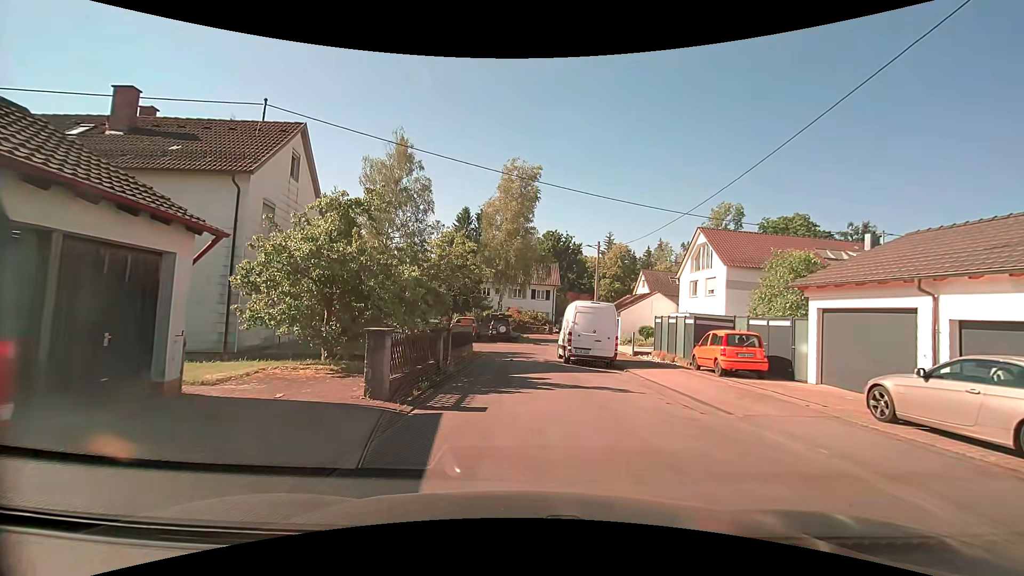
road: residential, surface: asphalt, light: Day
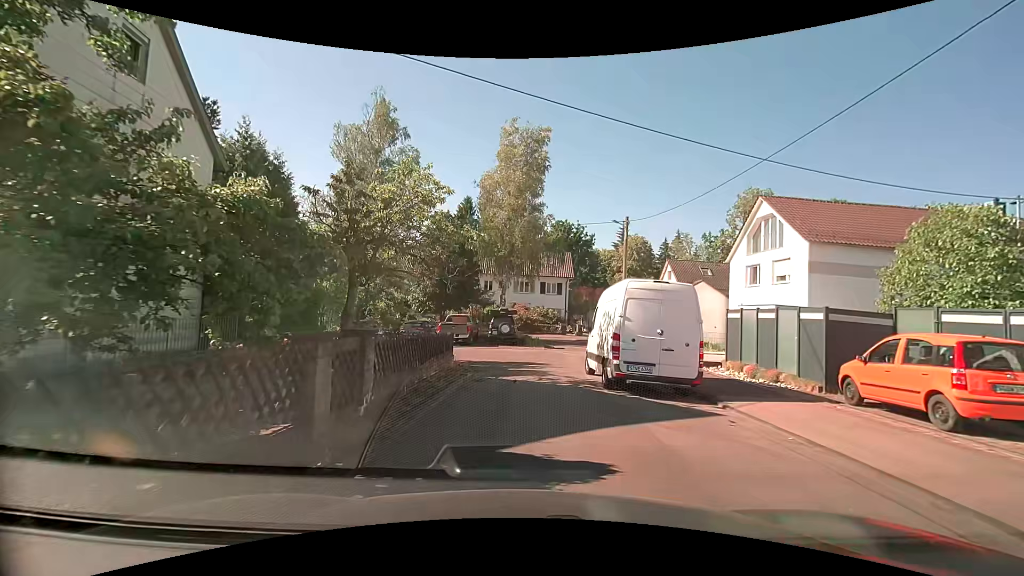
(-0.1, +8.4) m; -1°
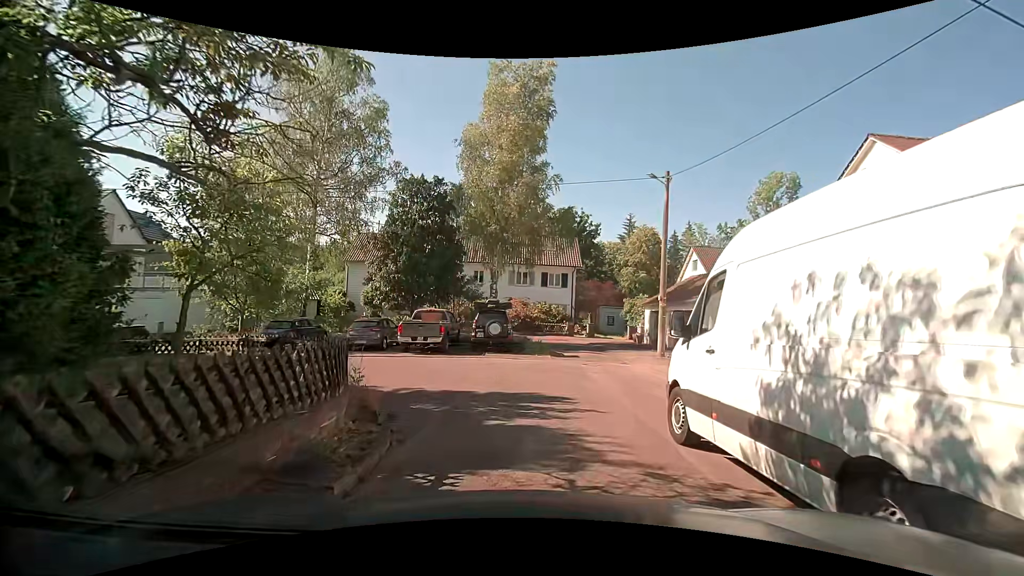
(-0.1, +9.2) m; -1°
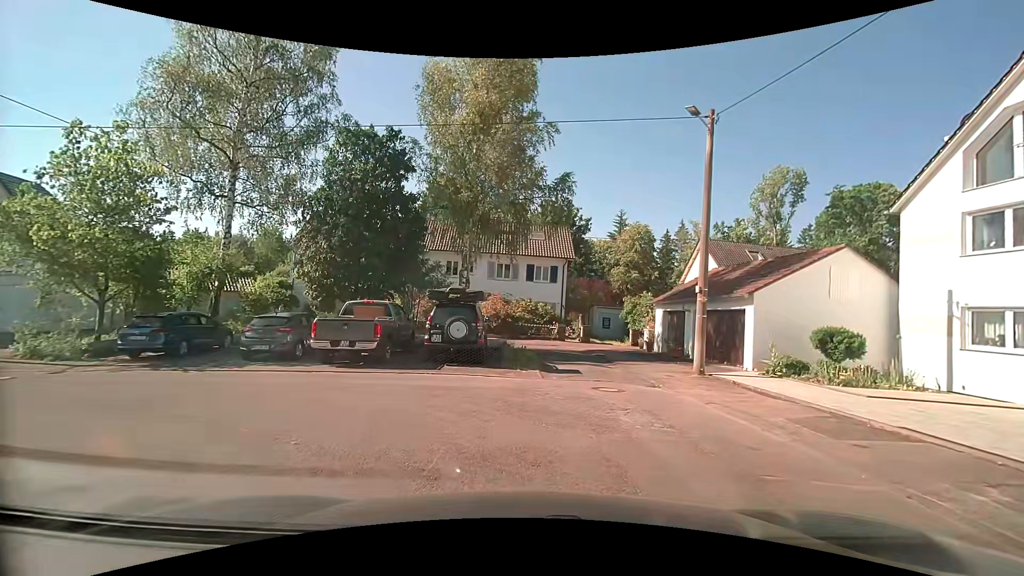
(+0.1, +6.9) m; +2°
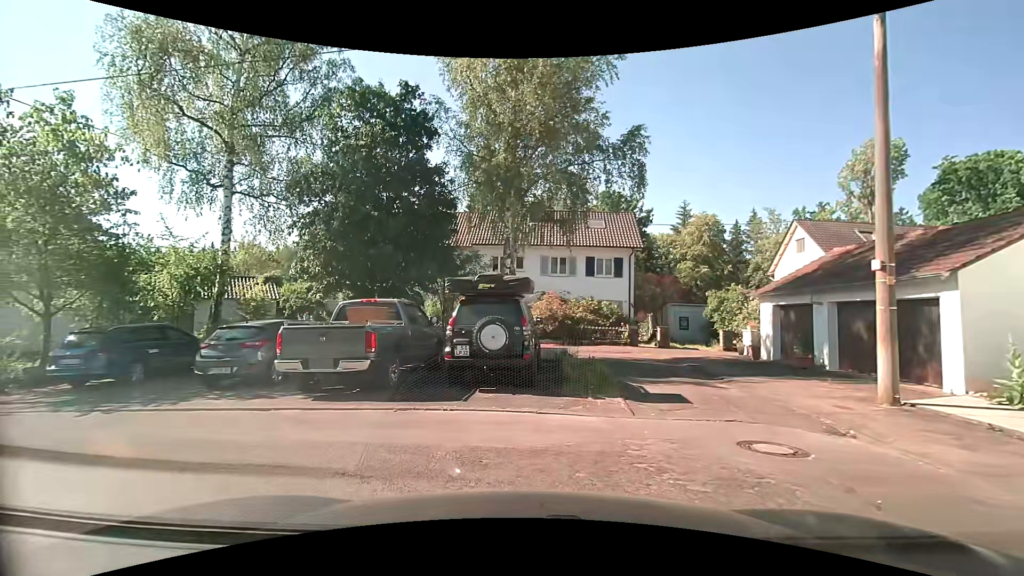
(0.0, +5.1) m; -7°
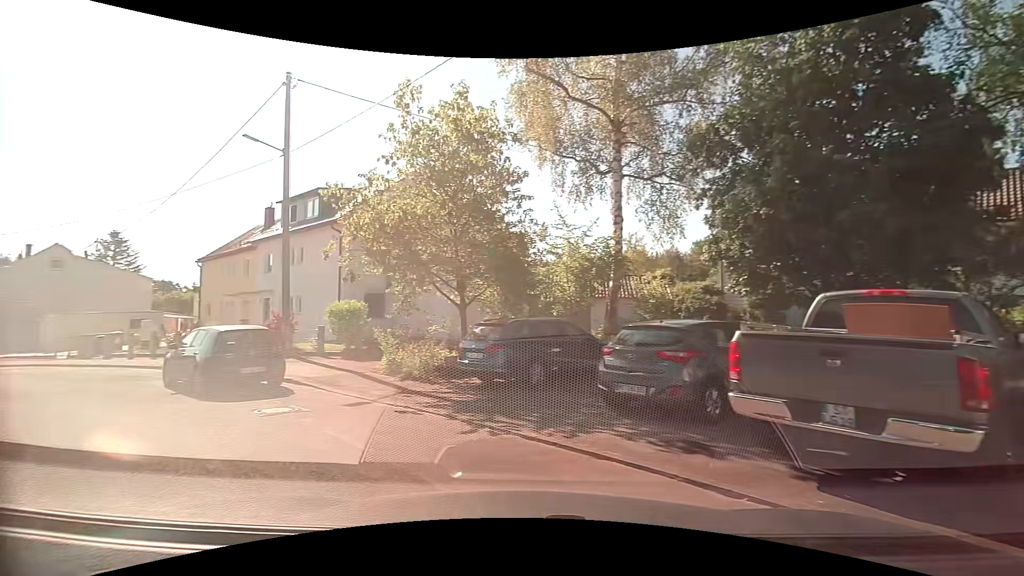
(-1.4, +4.7) m; -39°
